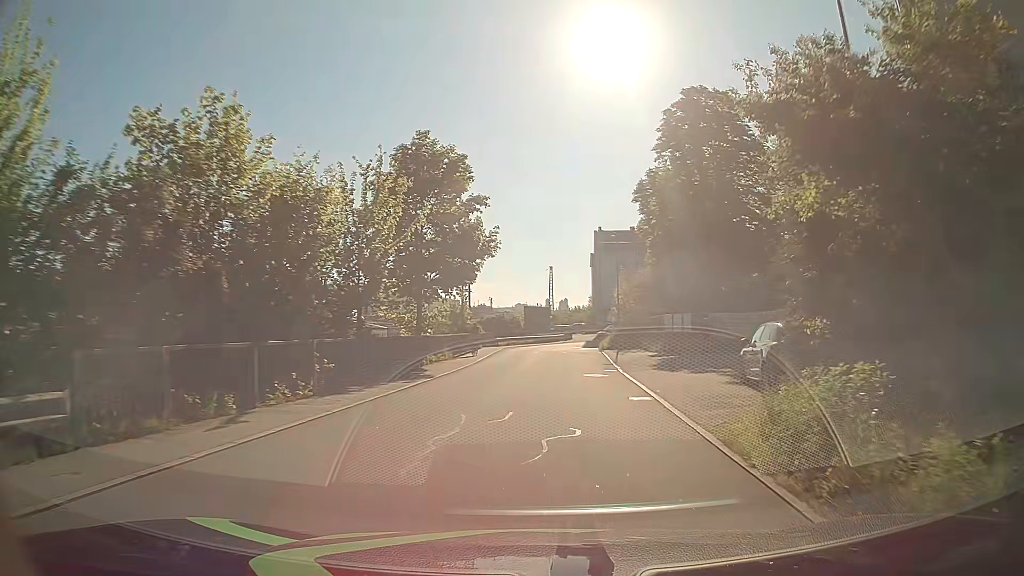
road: residential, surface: asphalt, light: Day
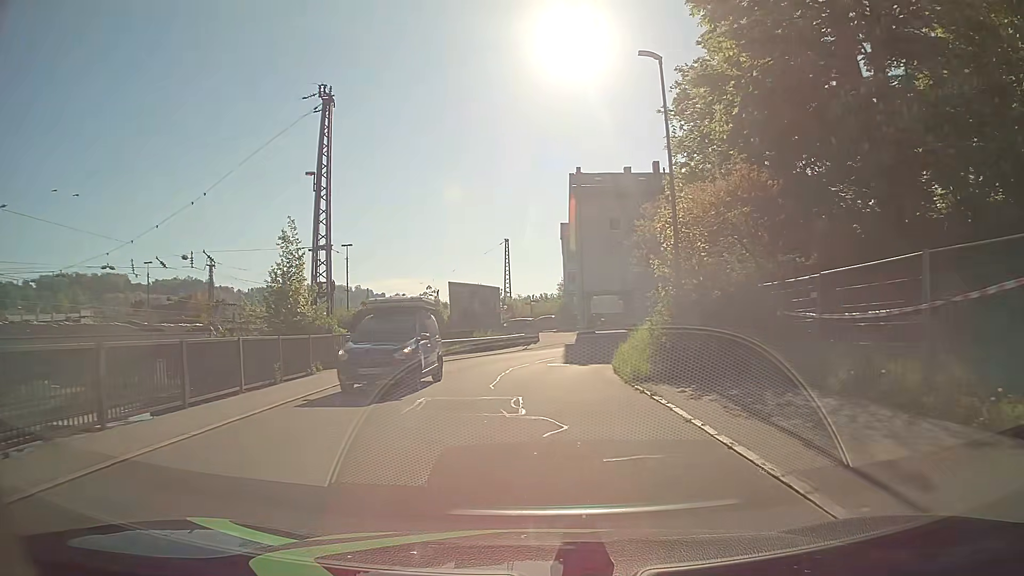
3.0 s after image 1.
(+1.0, +31.1) m; +3°
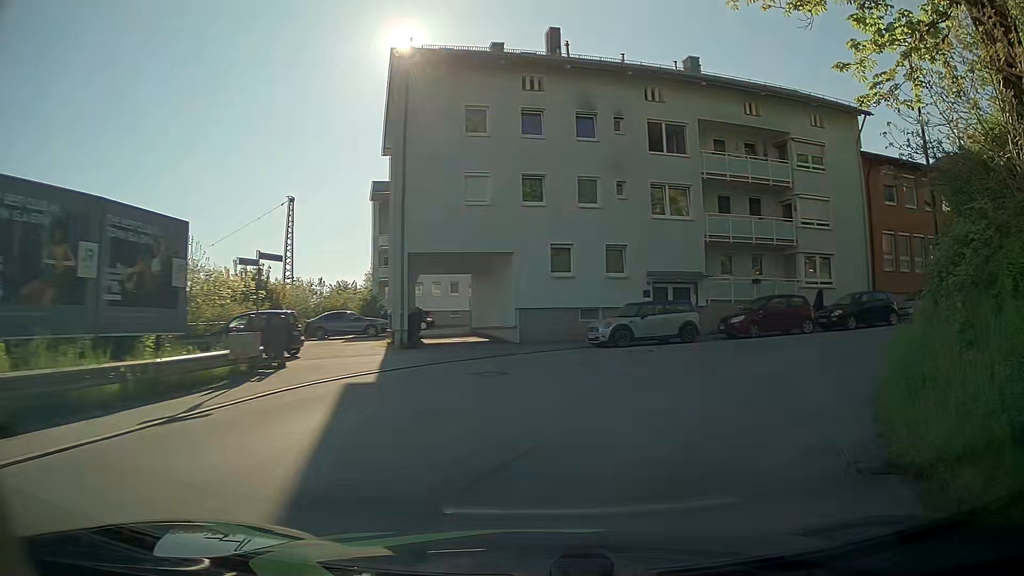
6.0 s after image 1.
(+1.3, +26.9) m; +15°
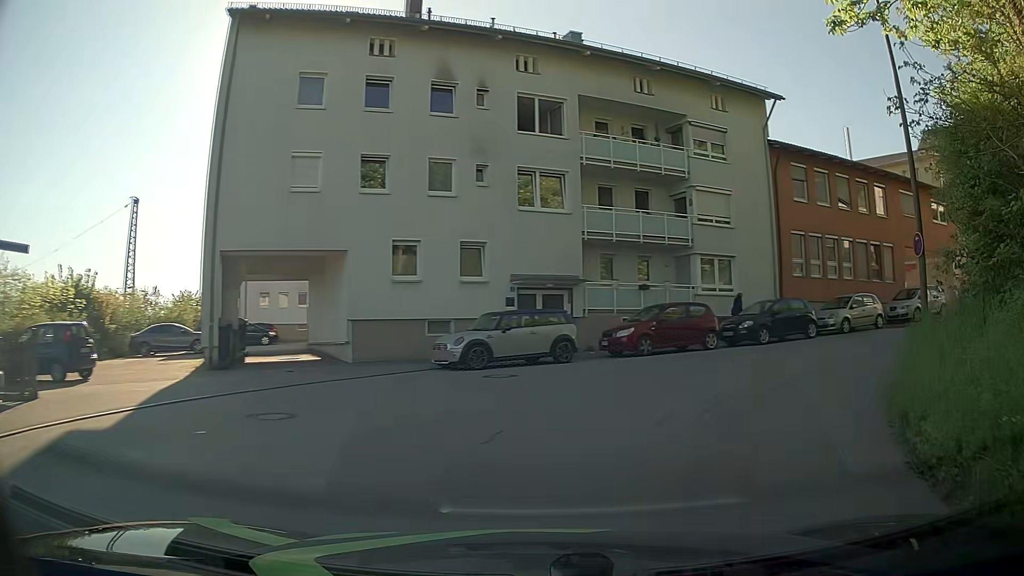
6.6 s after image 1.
(+0.5, +4.8) m; +12°
